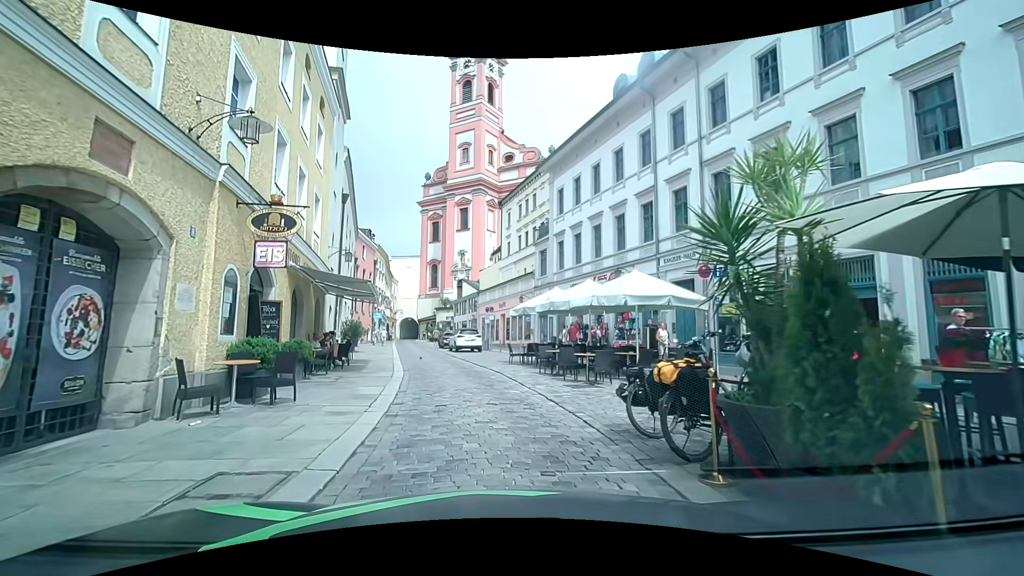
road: residential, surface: sett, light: Day
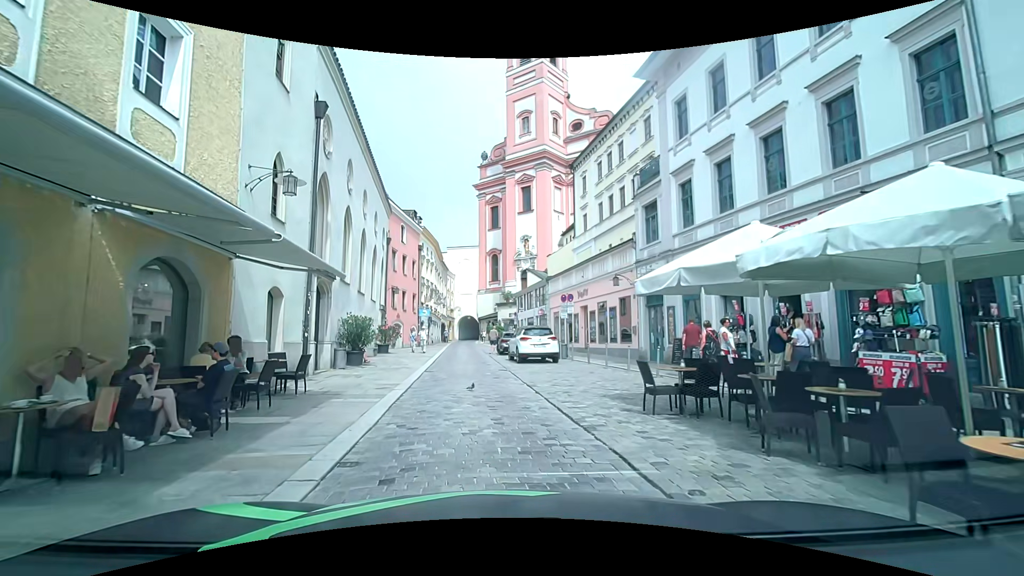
(-0.6, +12.2) m; -7°
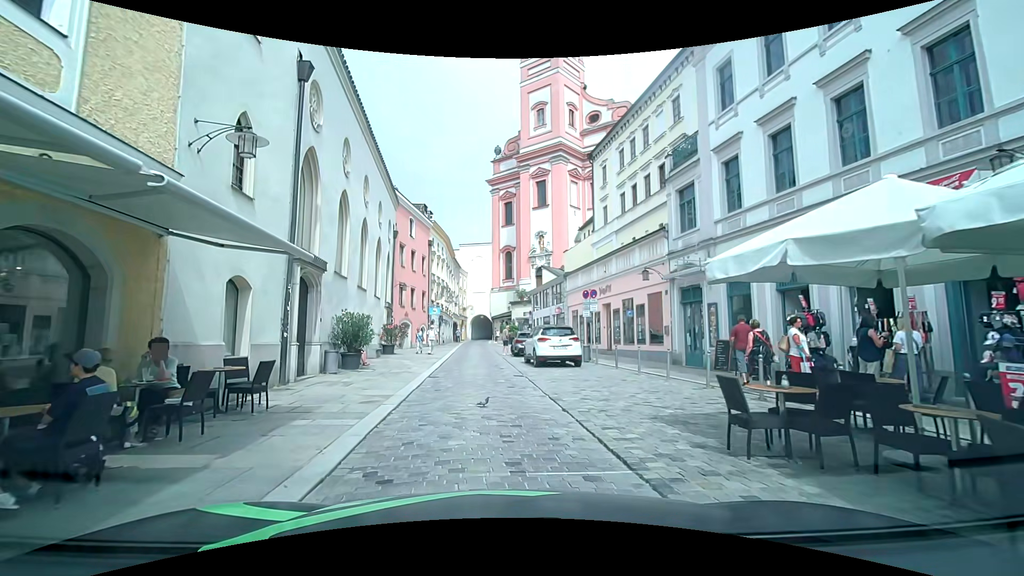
(0.0, +2.5) m; -2°
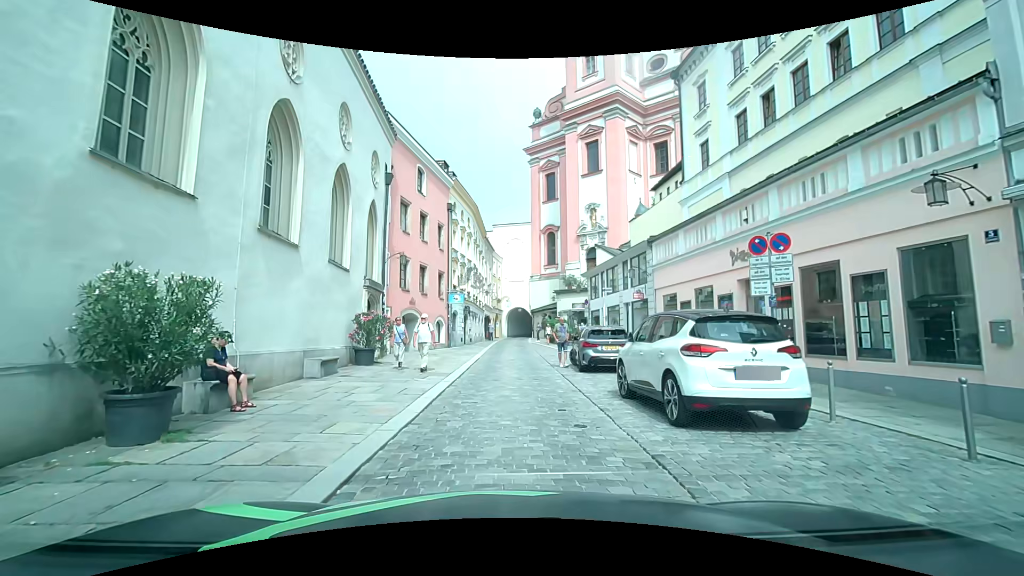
(-0.4, +12.2) m; -5°
